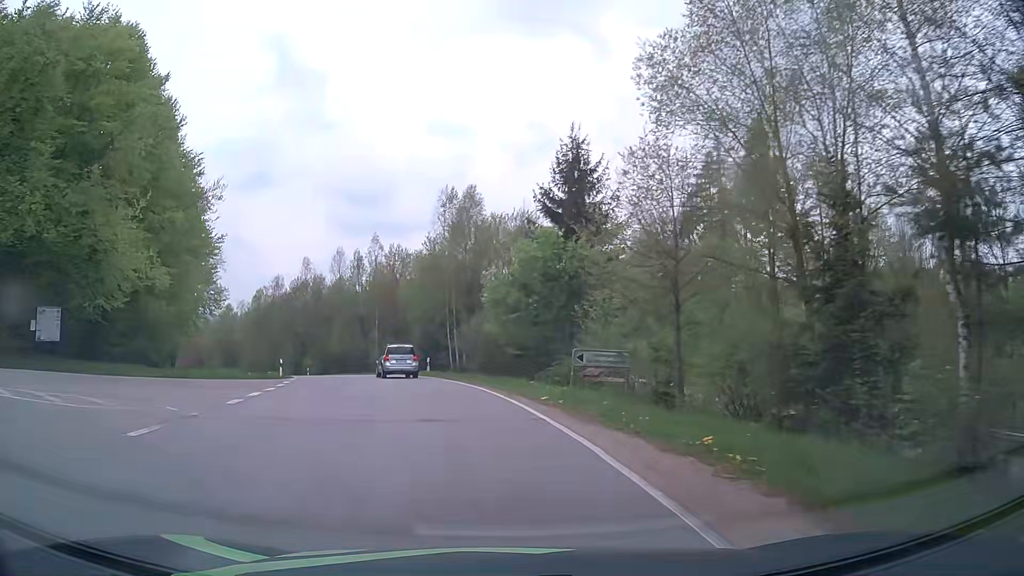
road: tertiary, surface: asphalt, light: Day
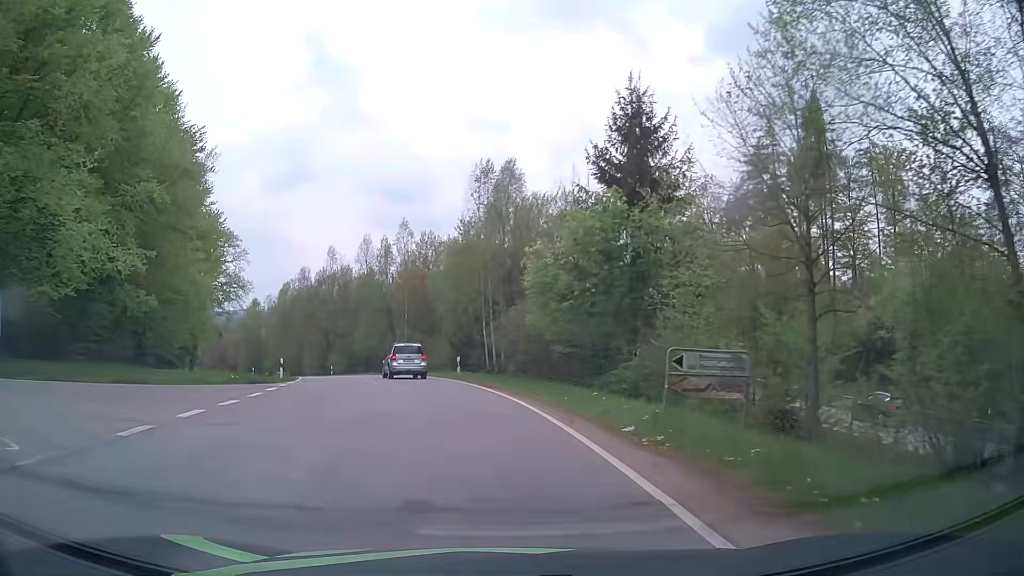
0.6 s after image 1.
(-0.2, +6.5) m; -3°
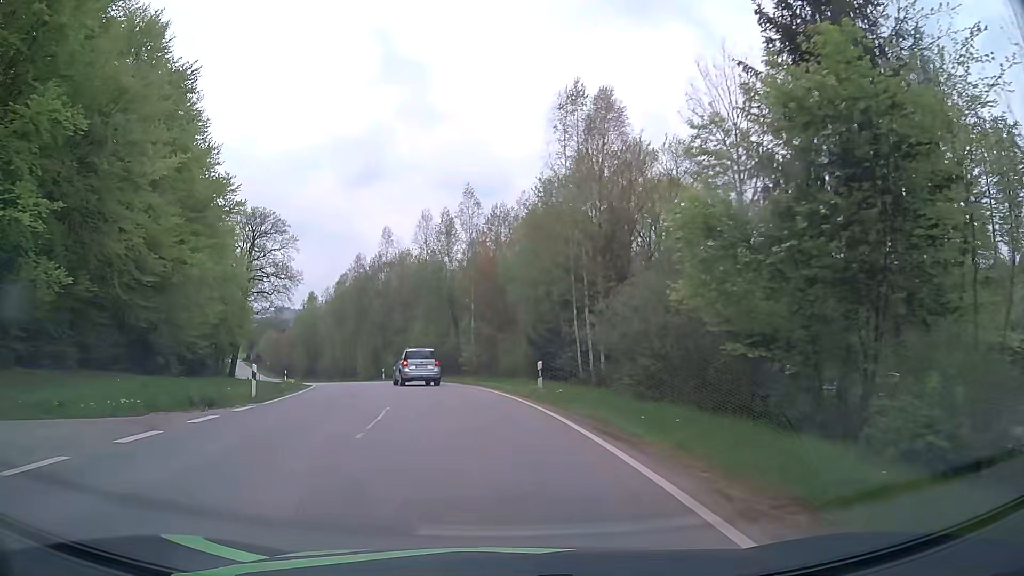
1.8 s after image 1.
(-0.7, +12.6) m; -7°
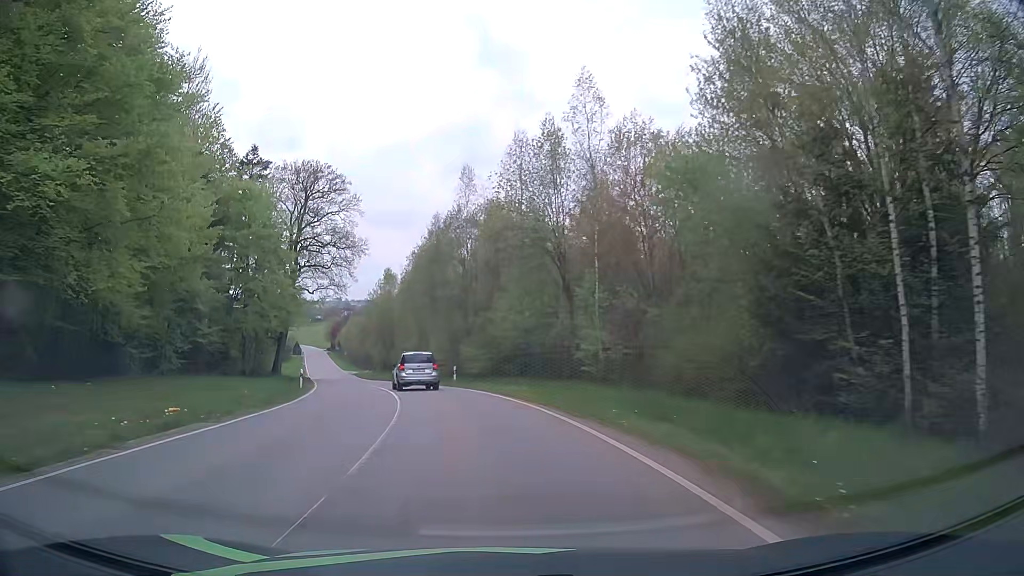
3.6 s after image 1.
(-1.5, +20.1) m; -9°
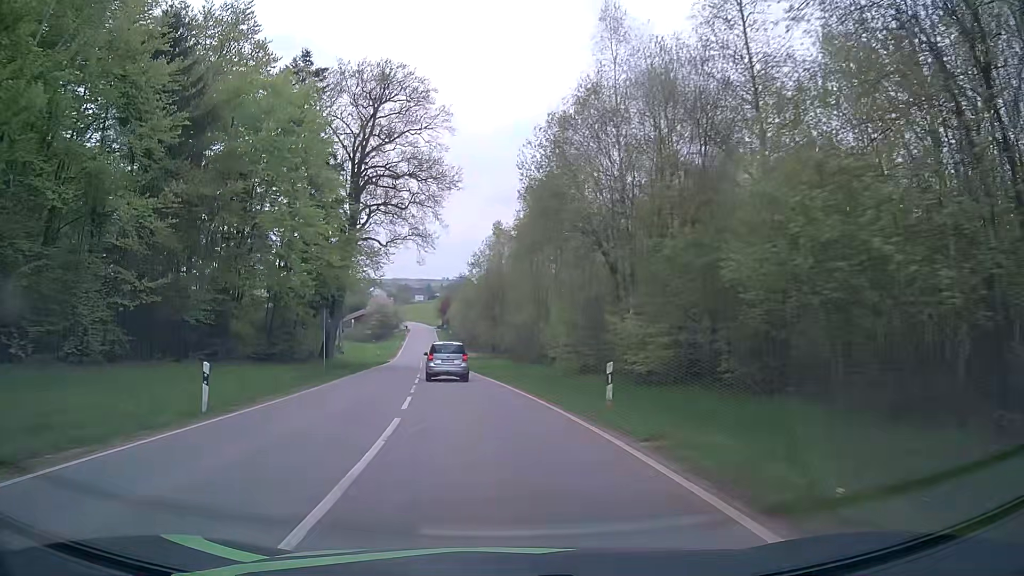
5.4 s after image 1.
(-2.0, +23.2) m; -10°
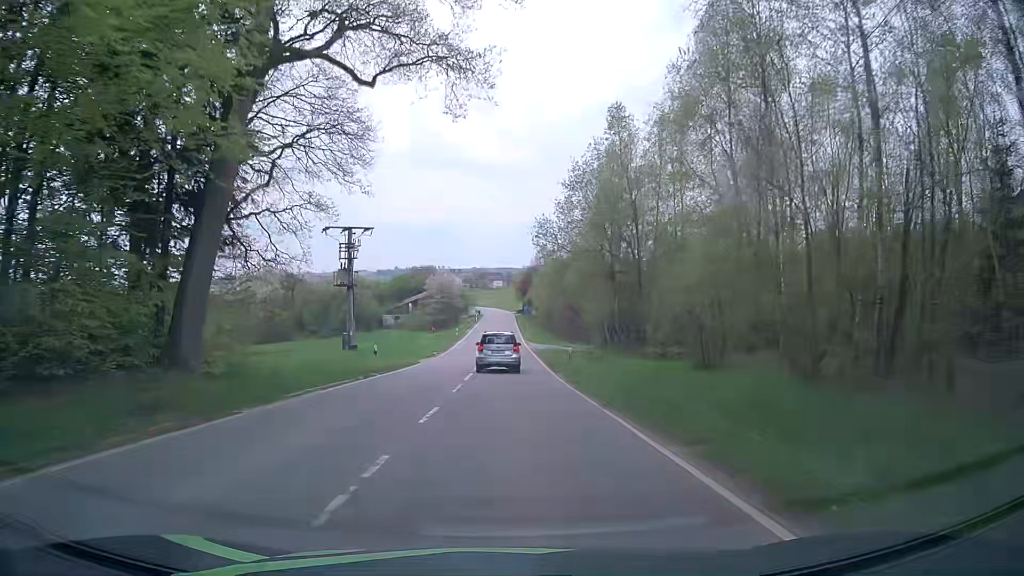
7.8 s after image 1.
(-2.8, +34.4) m; -7°
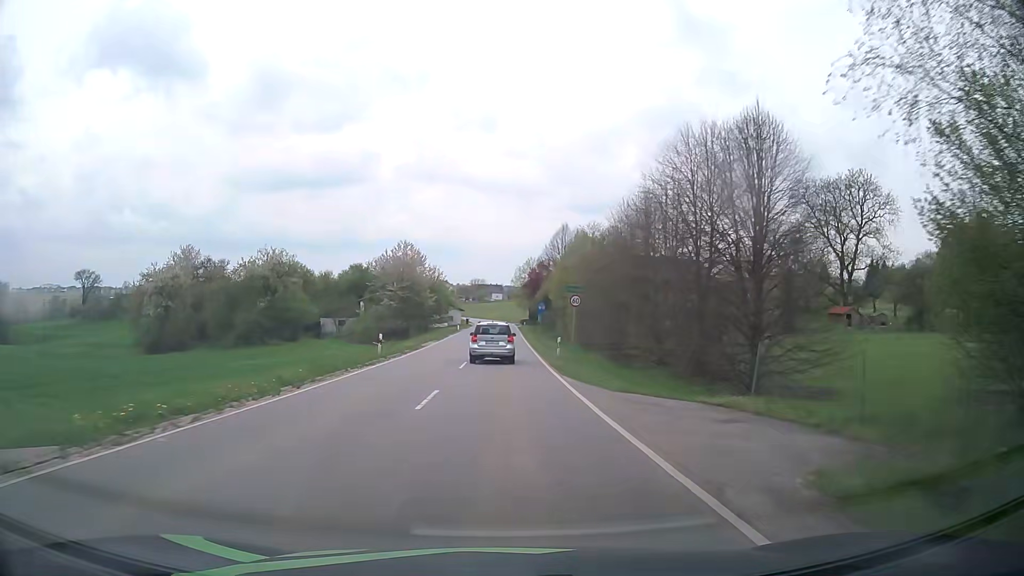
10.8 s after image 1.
(-0.4, +47.0) m; 0°
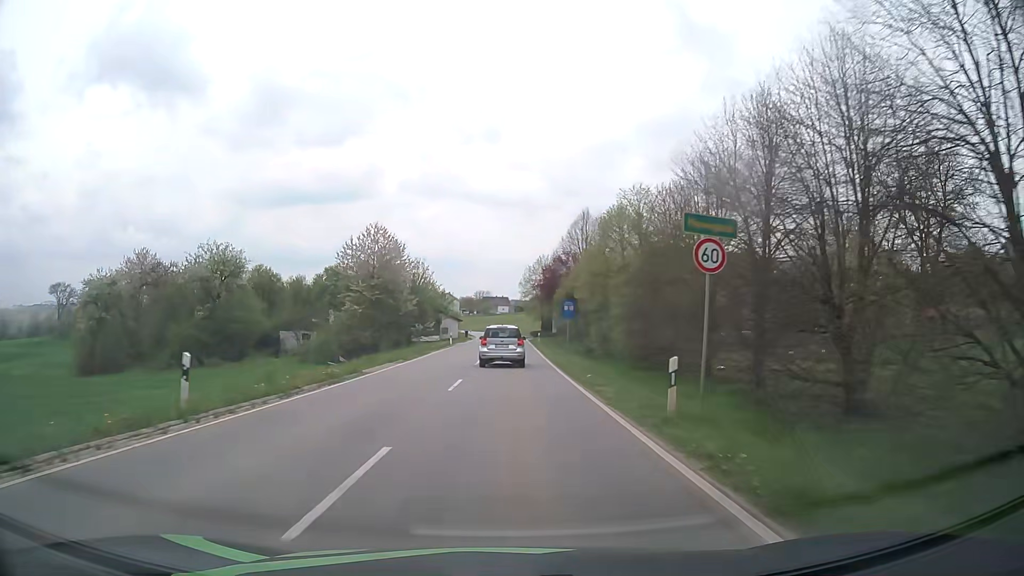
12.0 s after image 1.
(-0.1, +19.8) m; -1°
(0, +10) (0, +20) (0, +30) (0, +40) (0, +50) (0, +60) (0, +70) (0, +80) (0, +90) (0, +100) m
